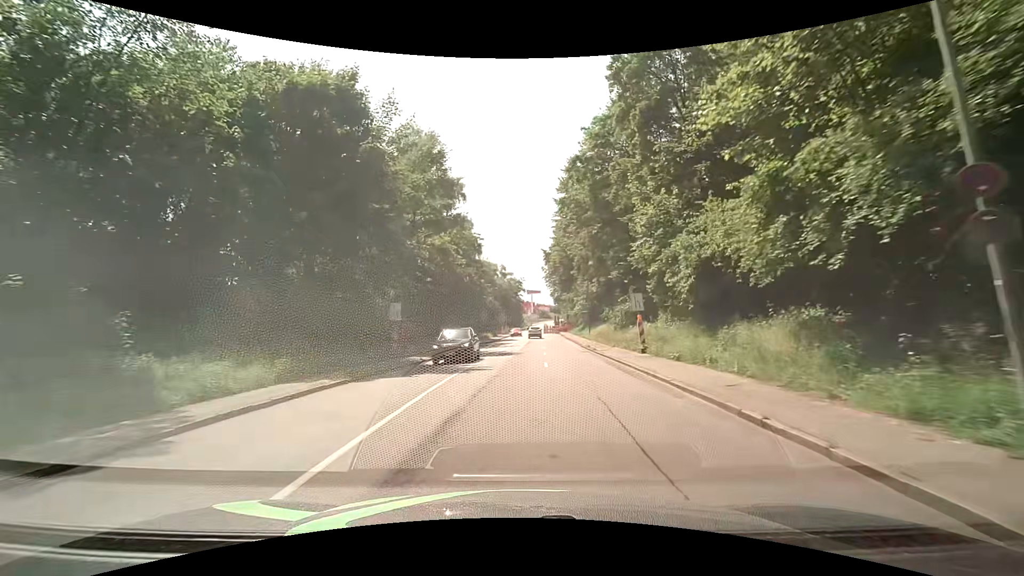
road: tertiary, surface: asphalt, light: Day
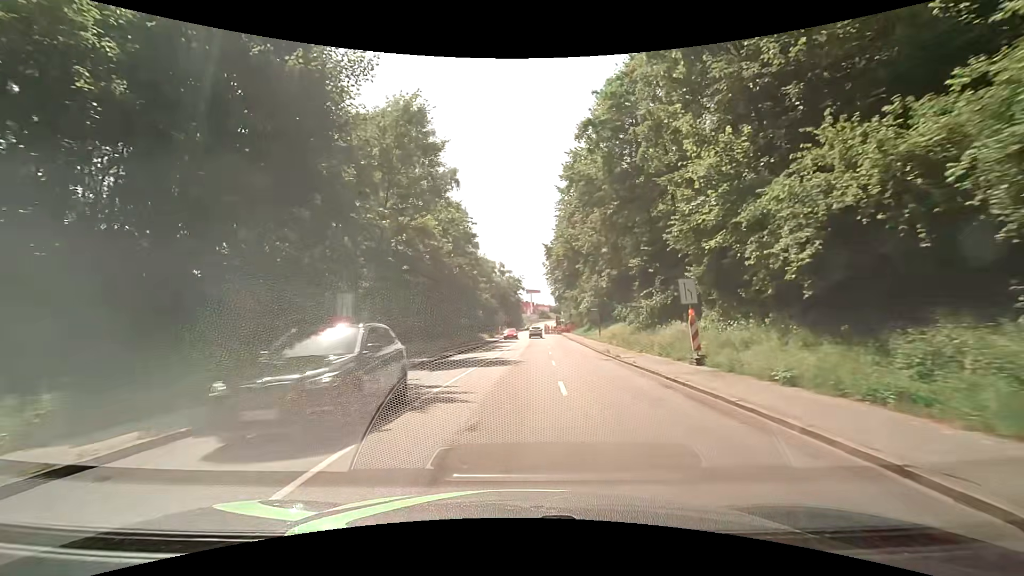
(0.0, +7.6) m; 0°
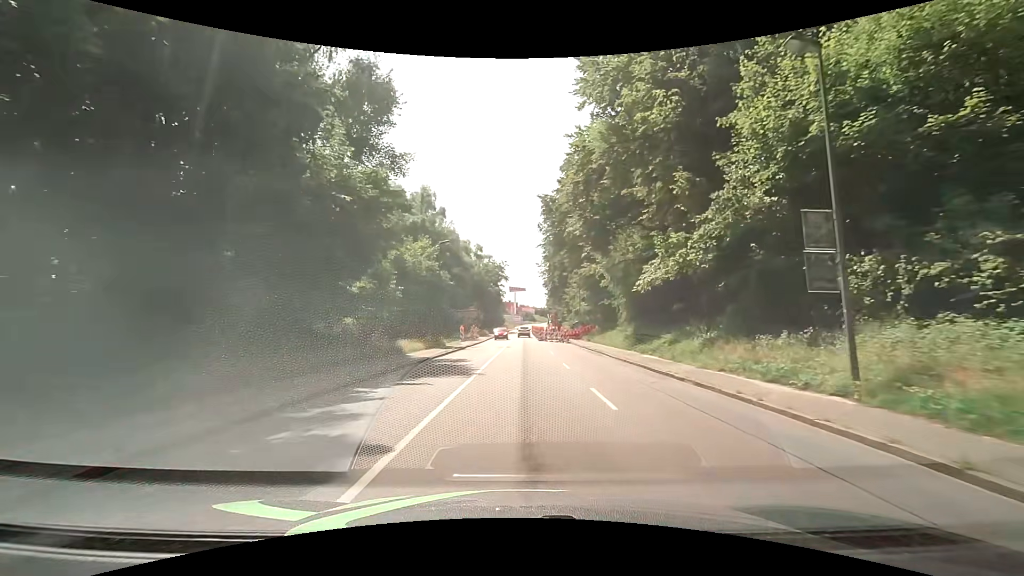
(+1.0, +38.0) m; +3°
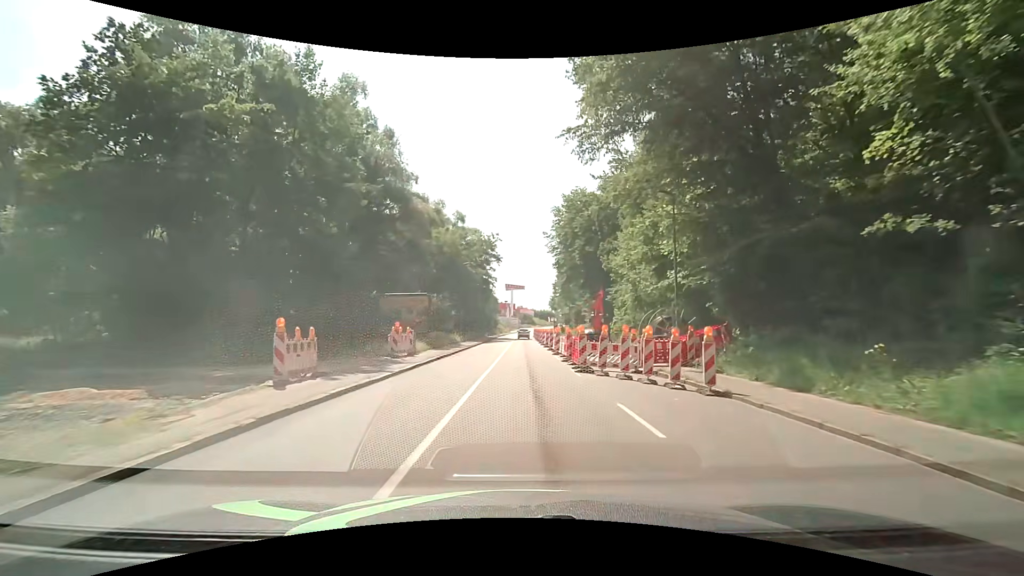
(+0.3, +37.9) m; 0°
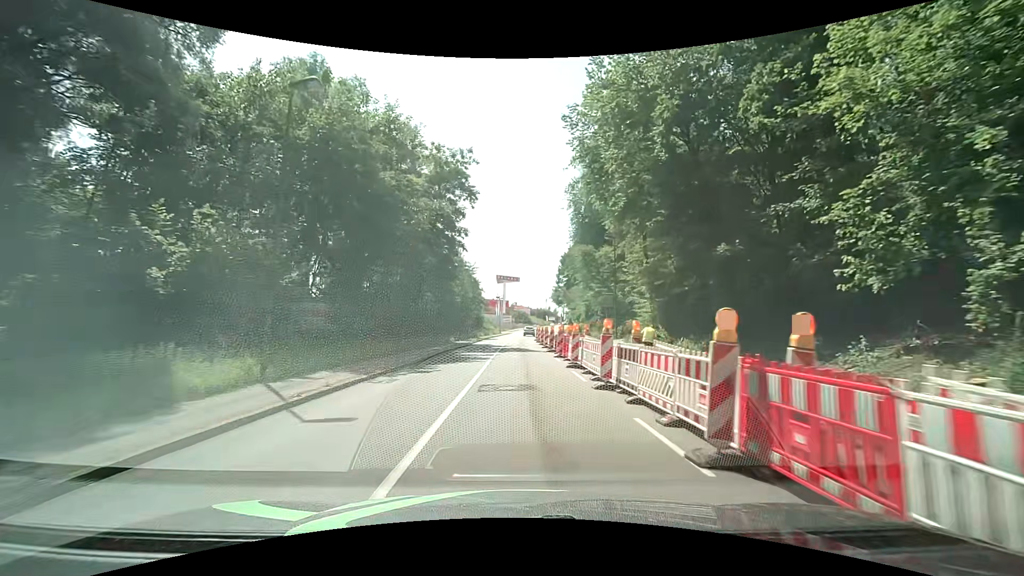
(+0.7, +38.0) m; +2°
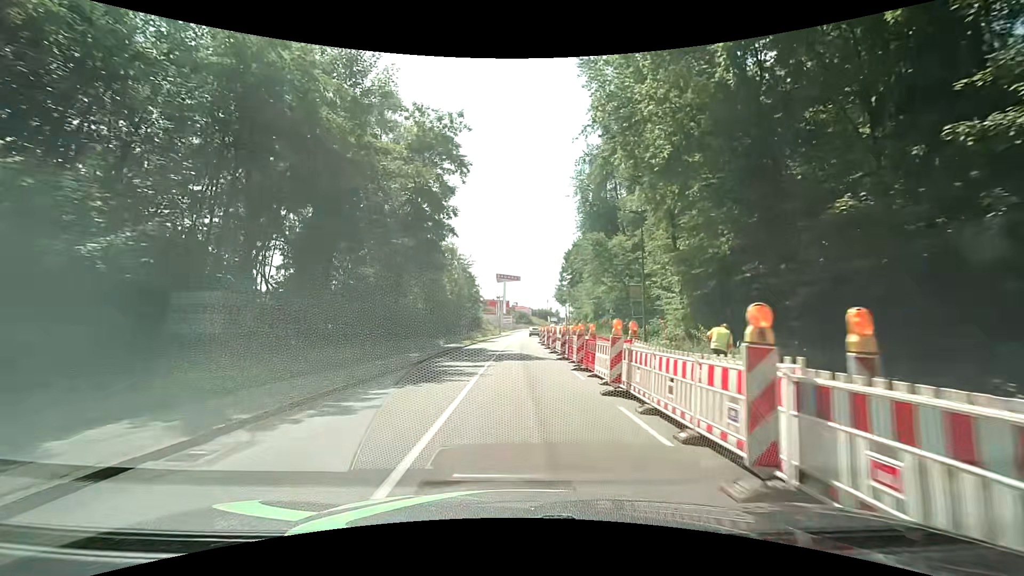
(0.0, +7.6) m; 0°
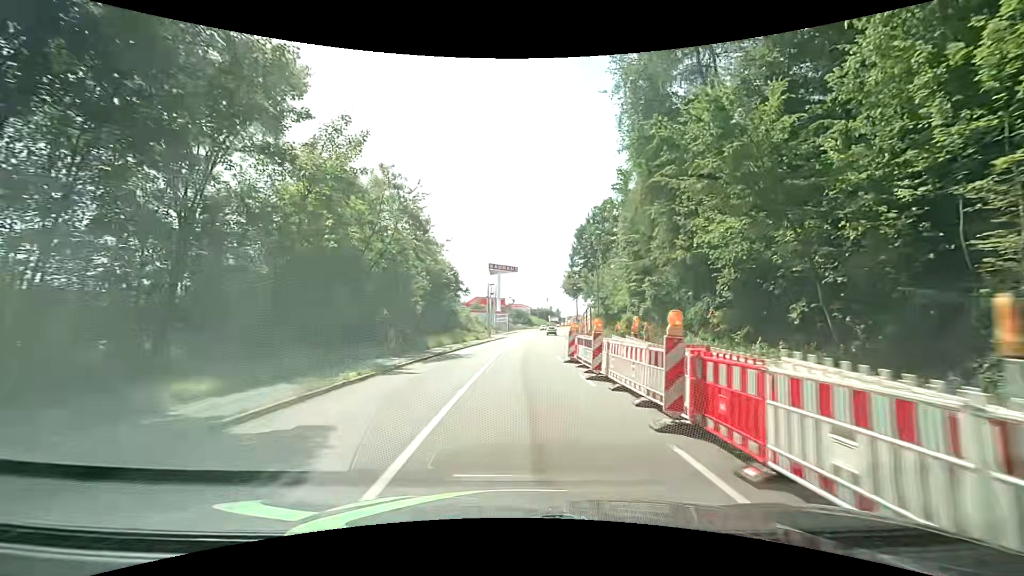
(-0.1, +30.4) m; 0°
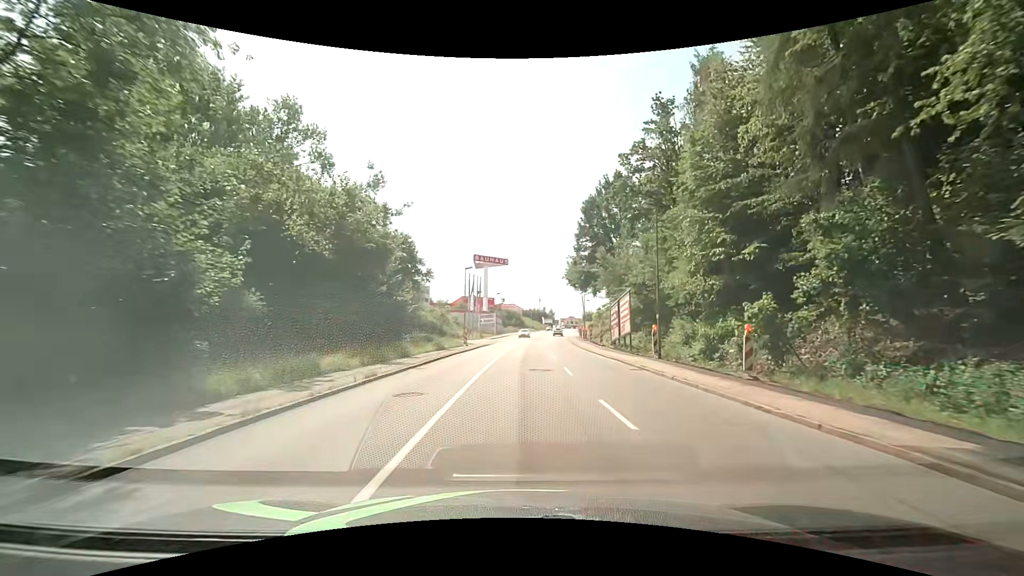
(+0.2, +22.8) m; +1°
(0, +10) (0, +20) (+1, +30) (+1, +40) (+2, +50) (+2, +60) (+3, +70) (+3, +80) (+4, +90) (+6, +100) m
